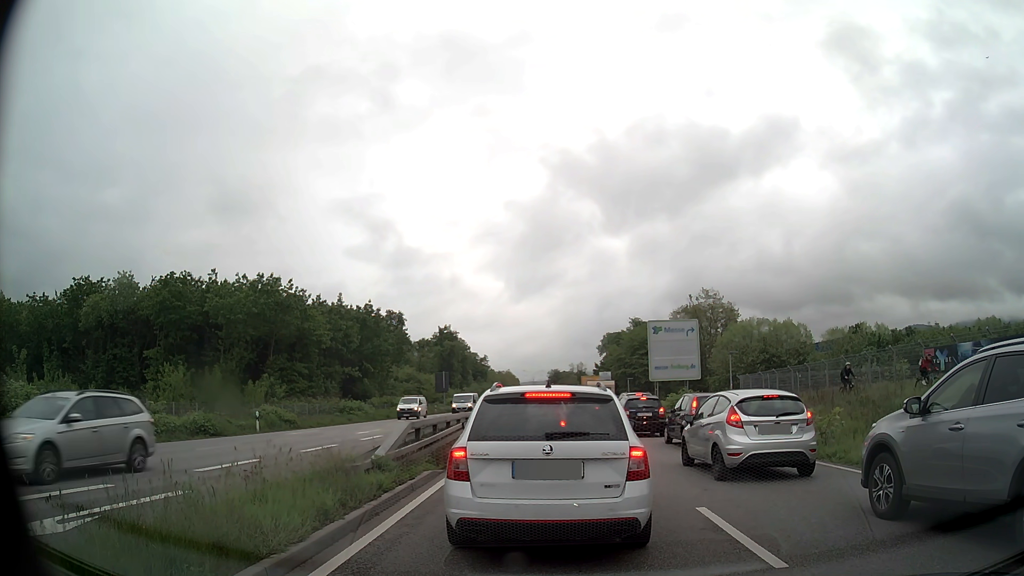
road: primary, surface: asphalt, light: Day
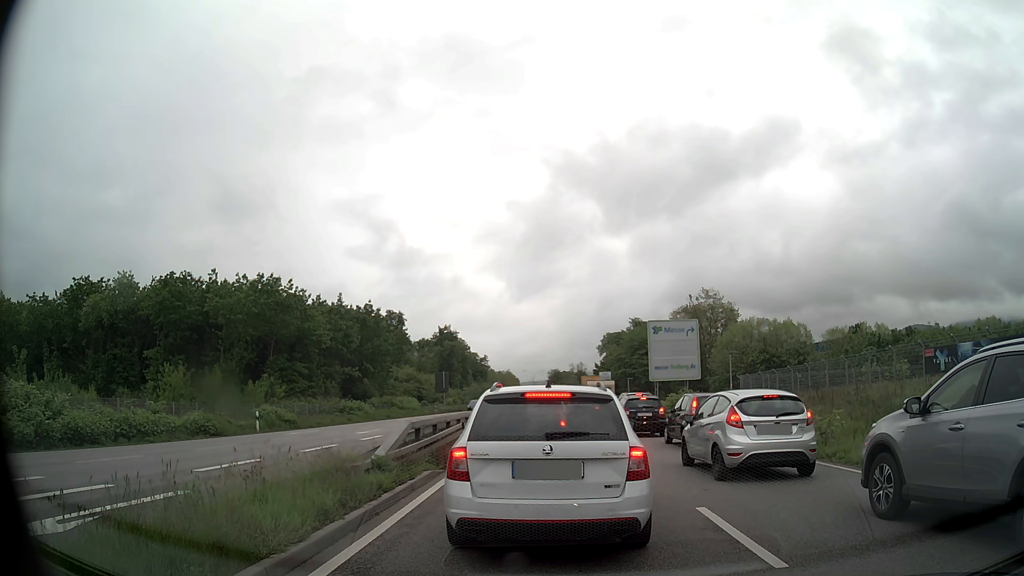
(0.0, 0.0) m; 0°
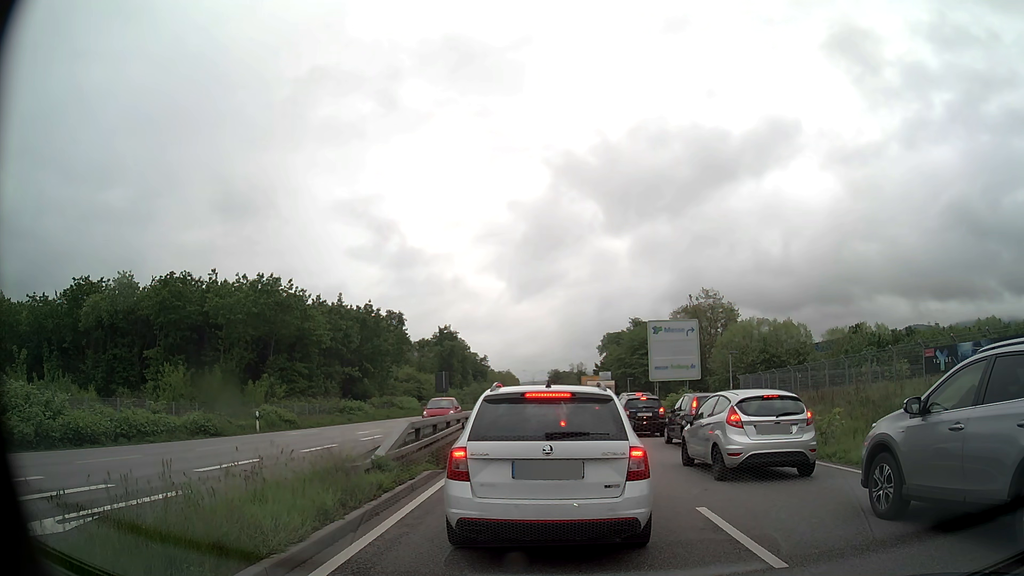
(0.0, 0.0) m; 0°
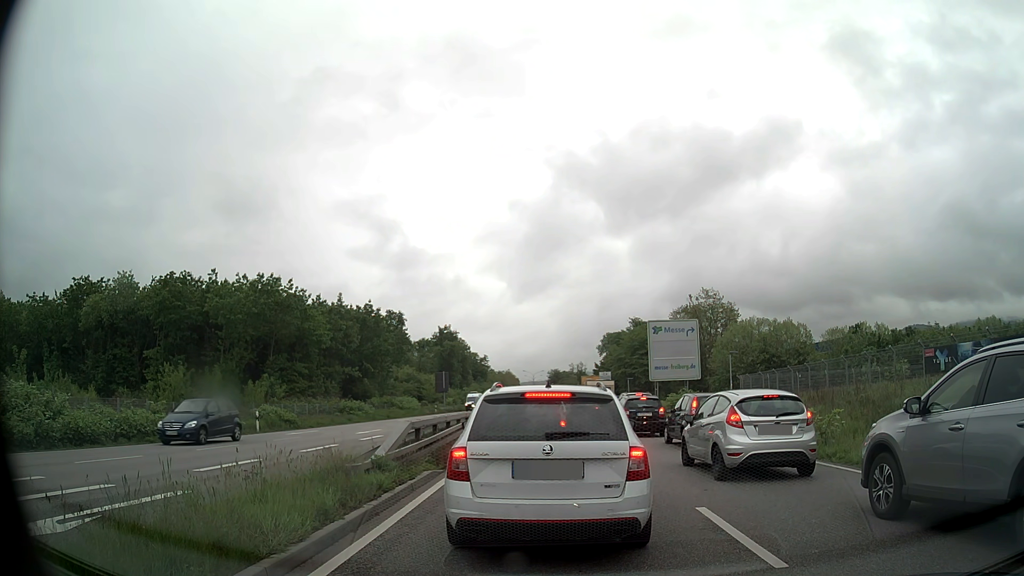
(0.0, 0.0) m; 0°
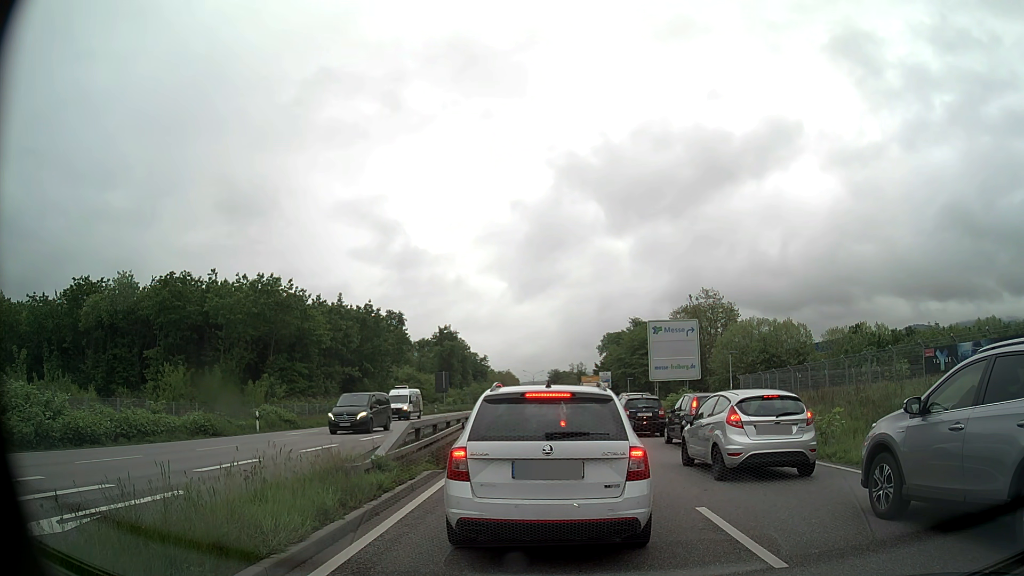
(0.0, 0.0) m; 0°
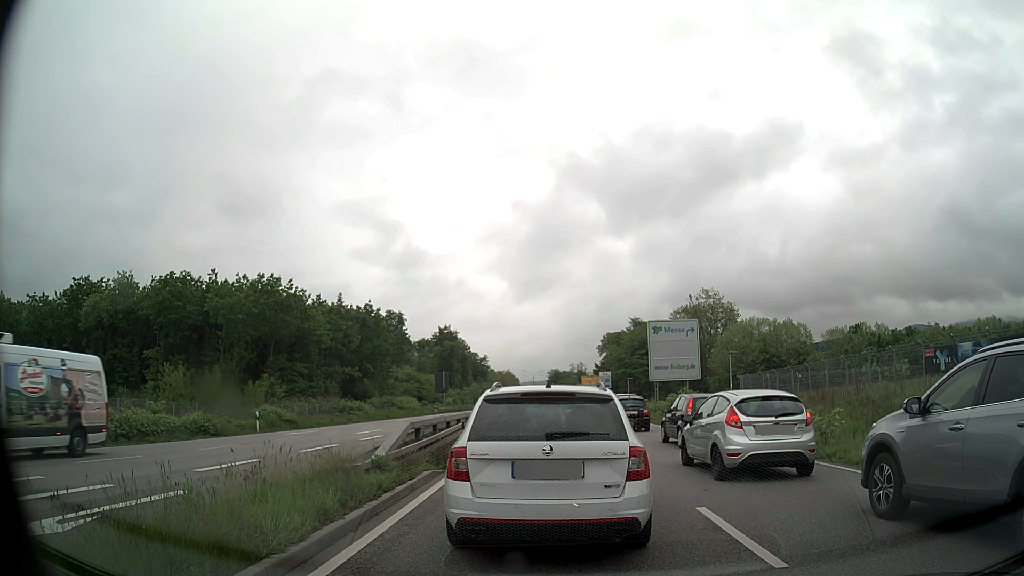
(0.0, 0.0) m; 0°
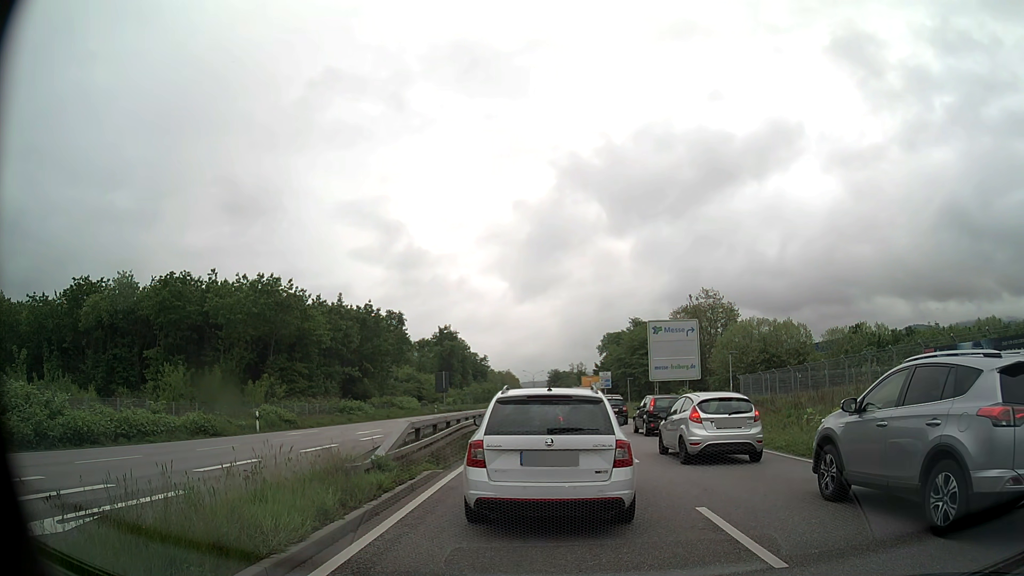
(0.0, 0.0) m; 0°
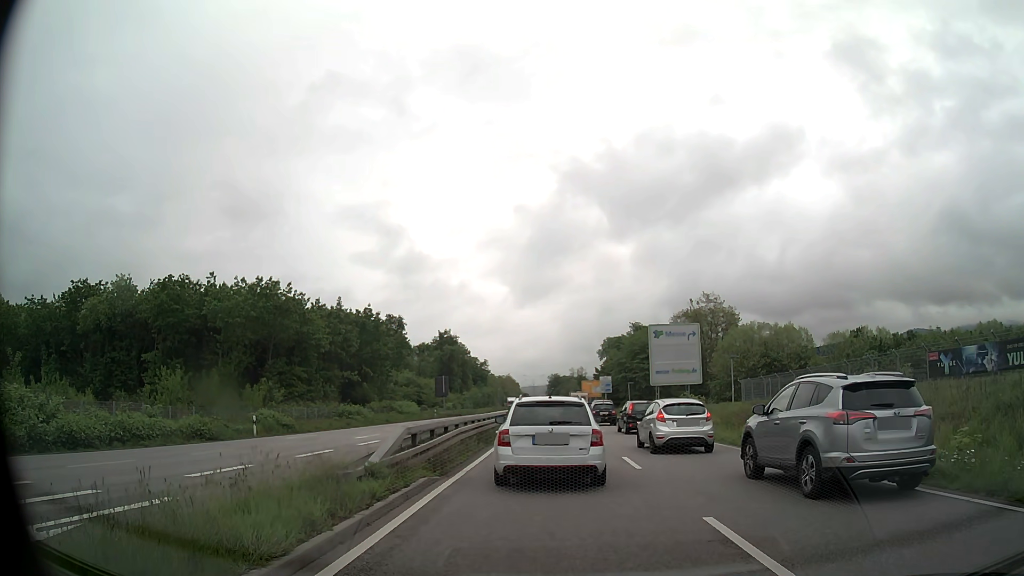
(0.0, +0.4) m; 0°
